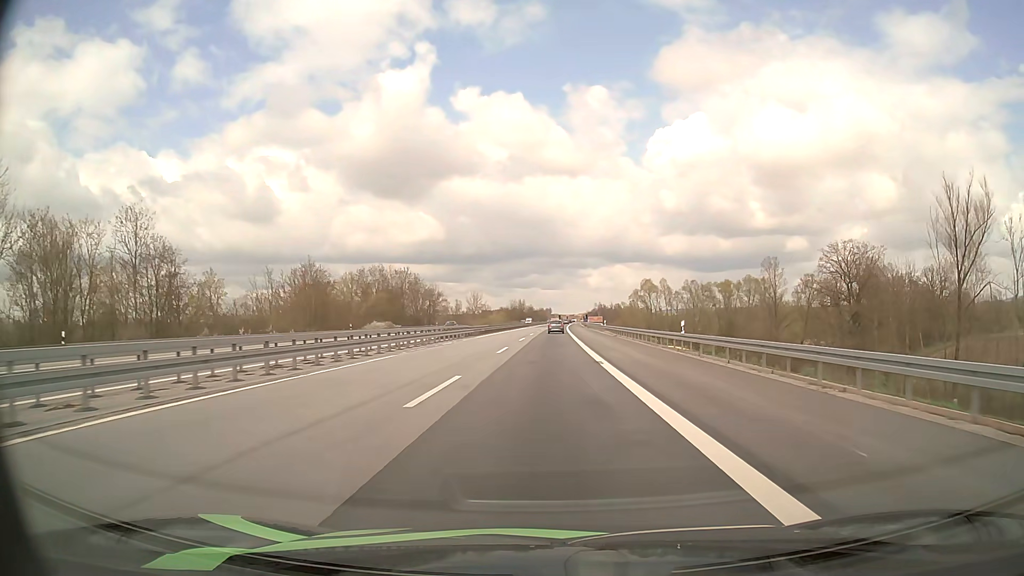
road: motorway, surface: asphalt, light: Day
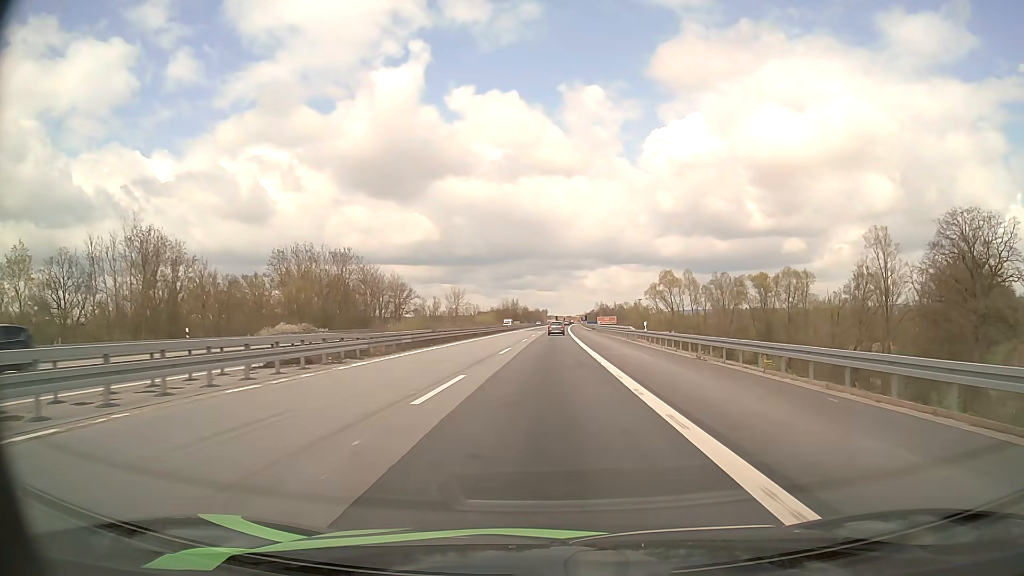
(+0.2, +35.6) m; 0°
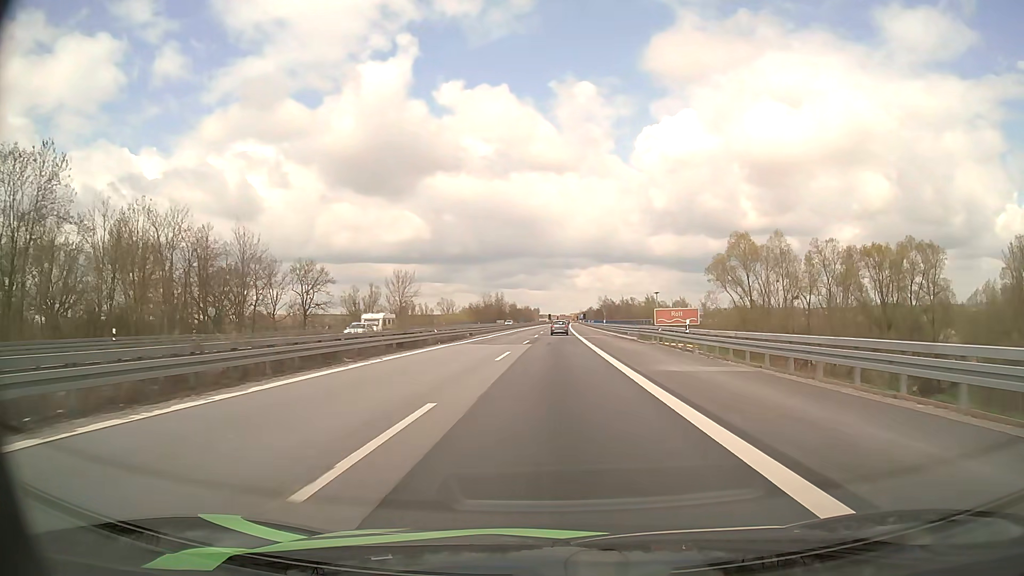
(+0.3, +60.2) m; +1°
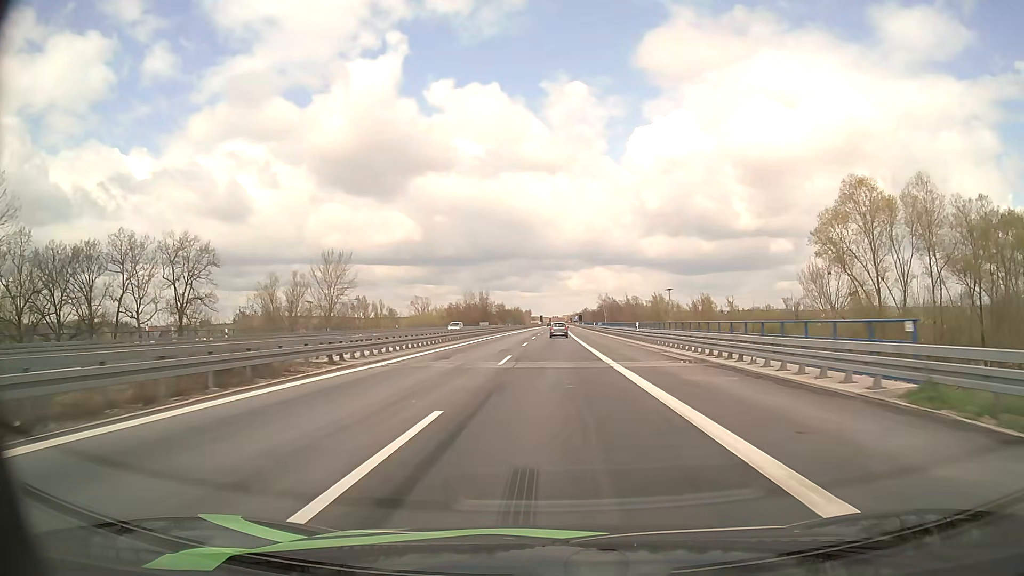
(+0.2, +35.6) m; +1°
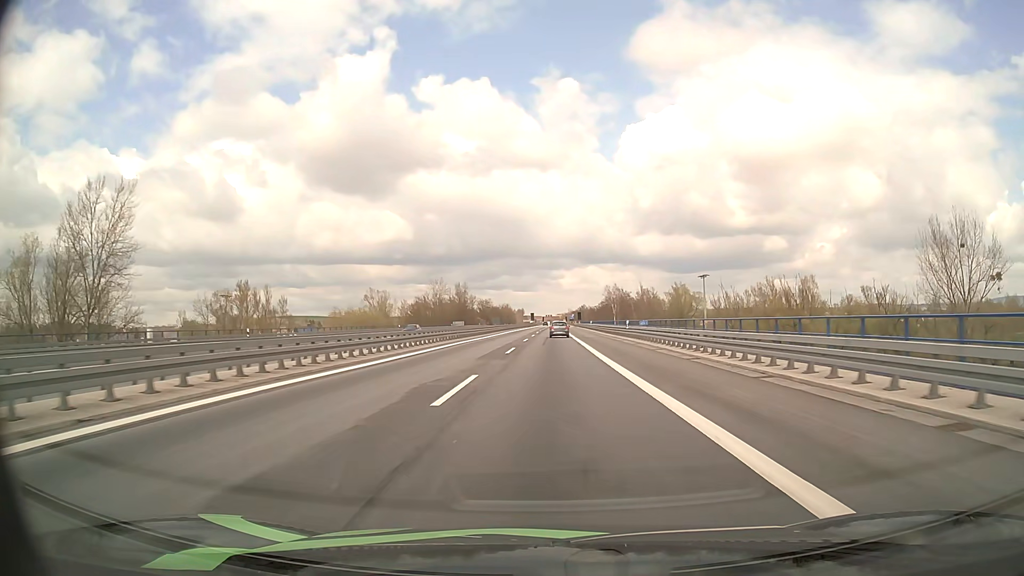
(+0.3, +48.0) m; +1°
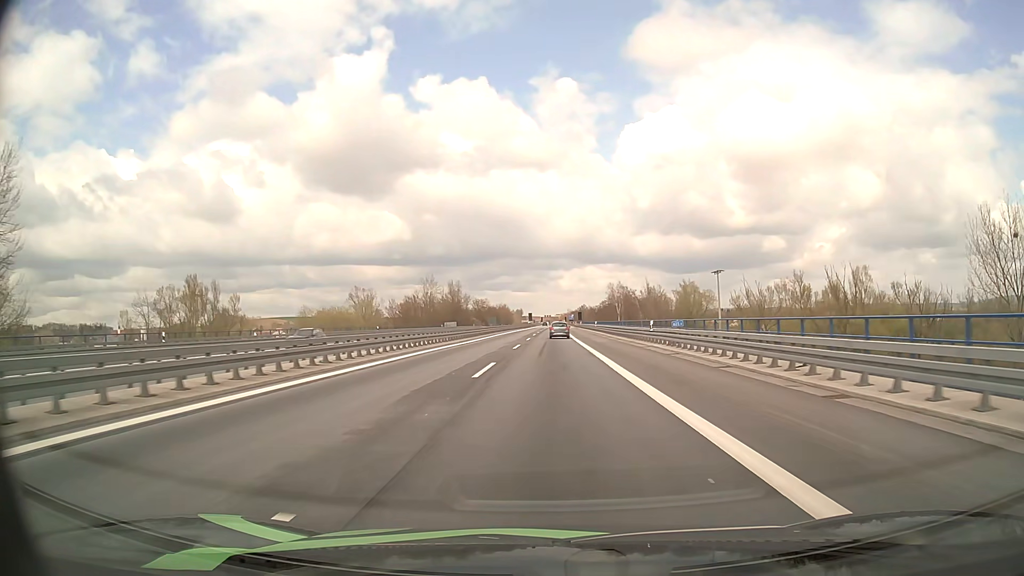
(0.0, +12.2) m; 0°
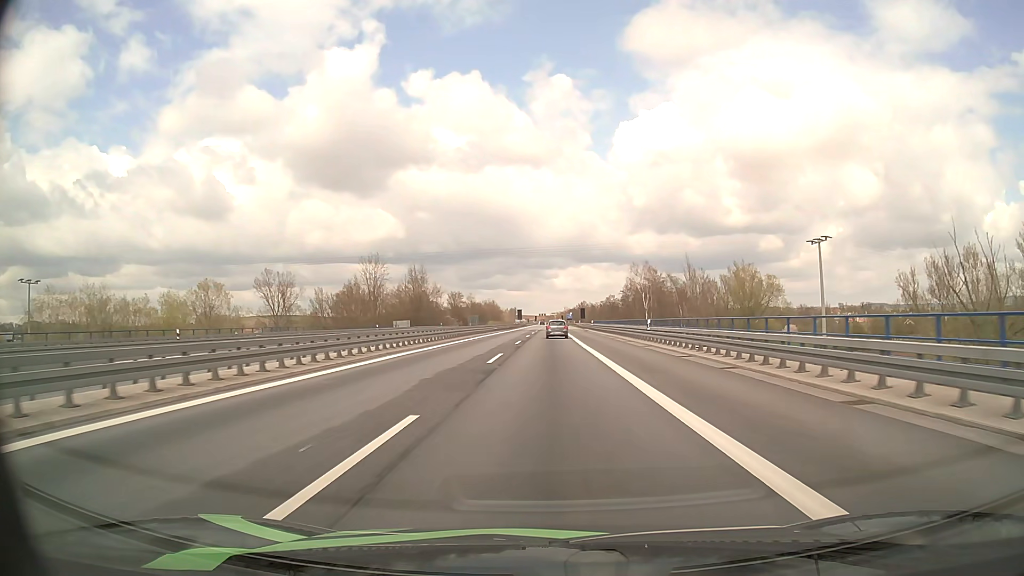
(+0.2, +49.2) m; 0°
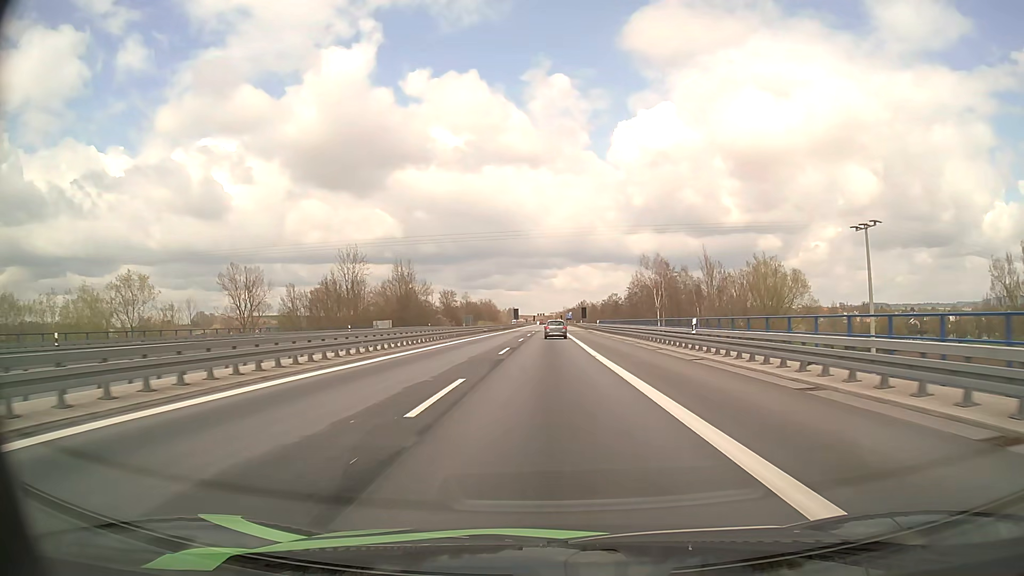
(0.0, +12.2) m; 0°
(0, +10) (0, +20) (0, +30) (0, +40) (0, +50) (0, +60) (0, +70) (0, +80) (0, +90) (0, +100) m
